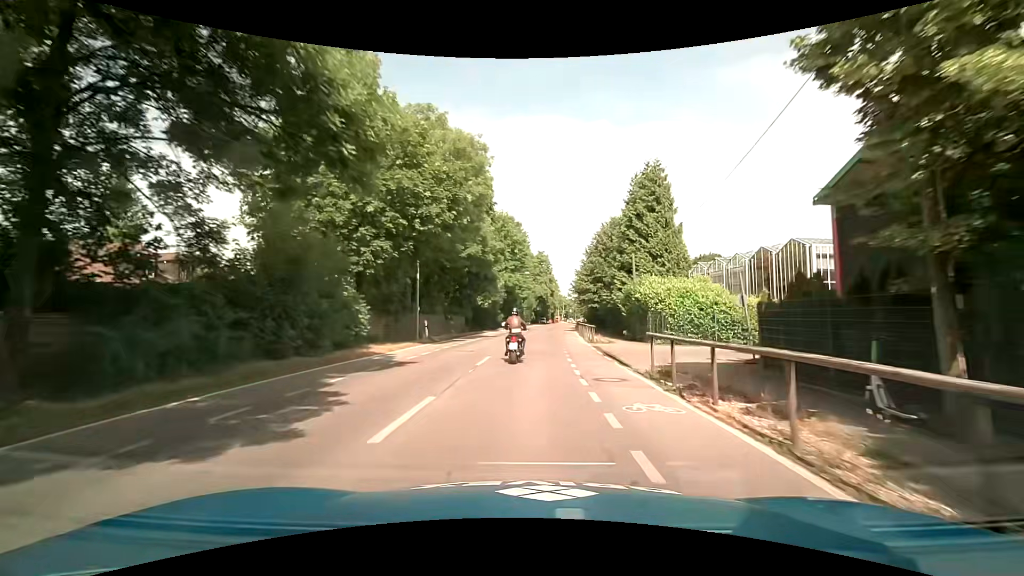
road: tertiary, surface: asphalt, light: Day
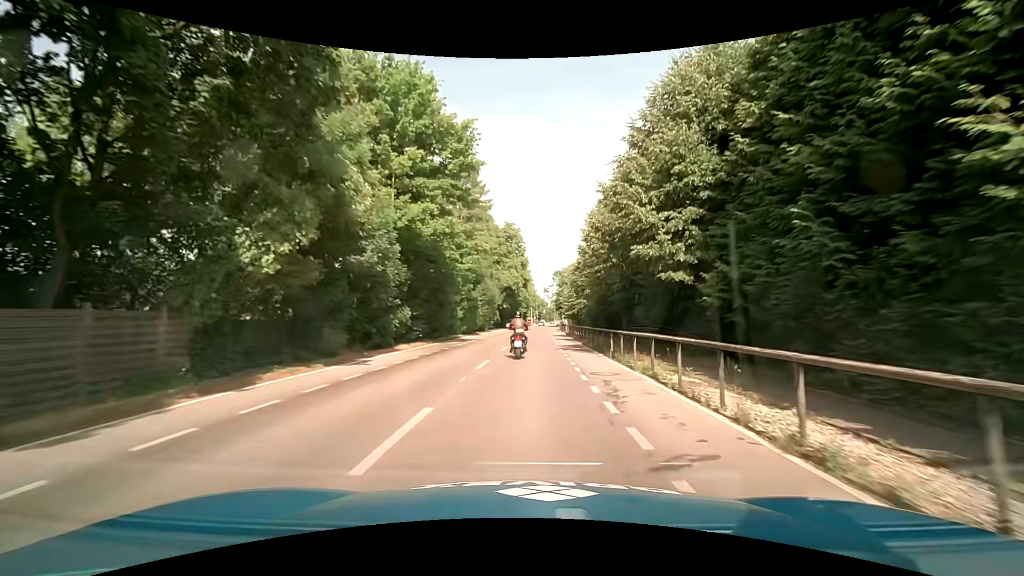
(+1.1, +37.2) m; +3°
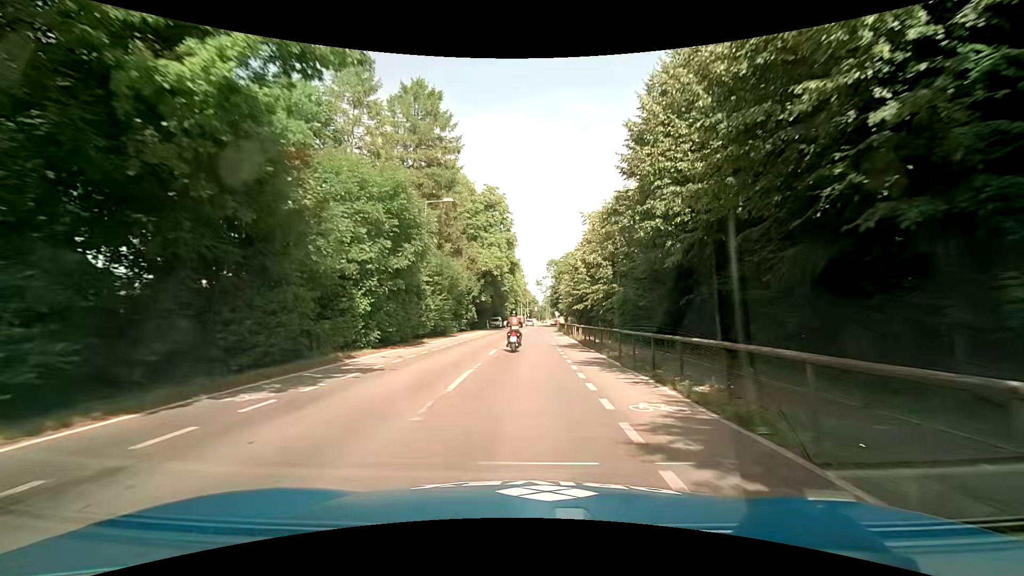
(+0.6, +22.1) m; +2°
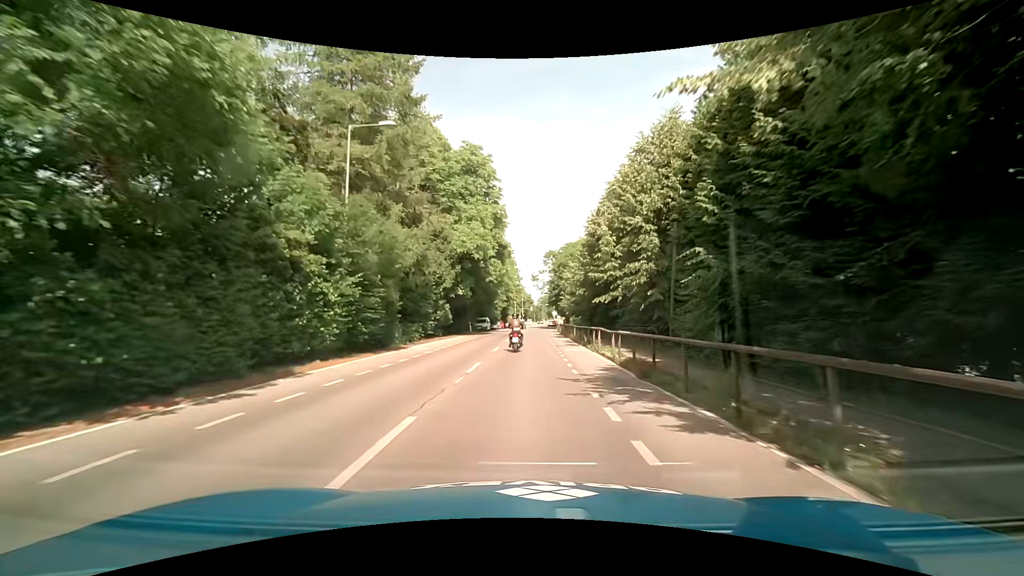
(+0.2, +15.0) m; +1°
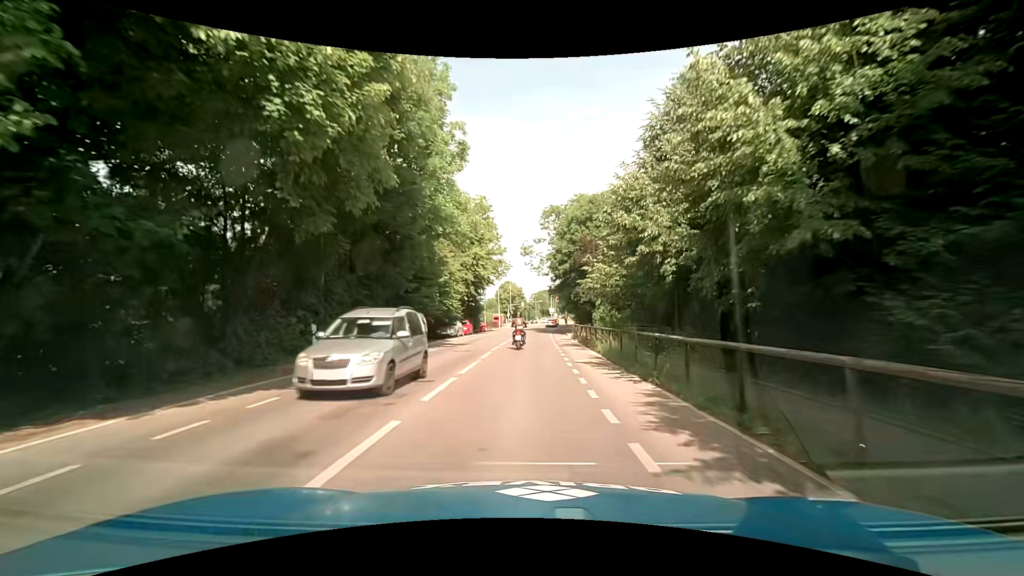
(+0.3, +36.6) m; +1°
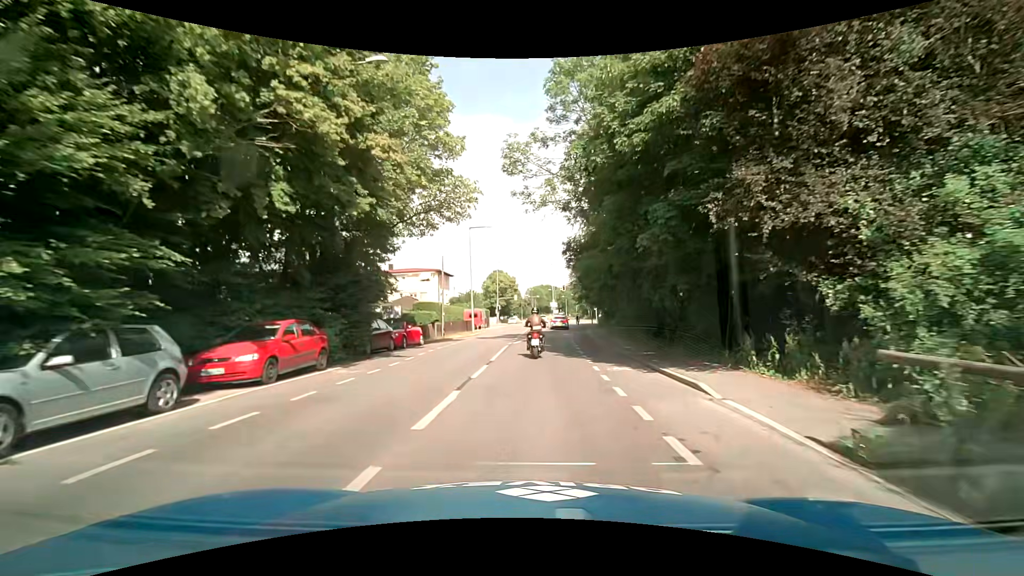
(+0.2, +33.5) m; +1°
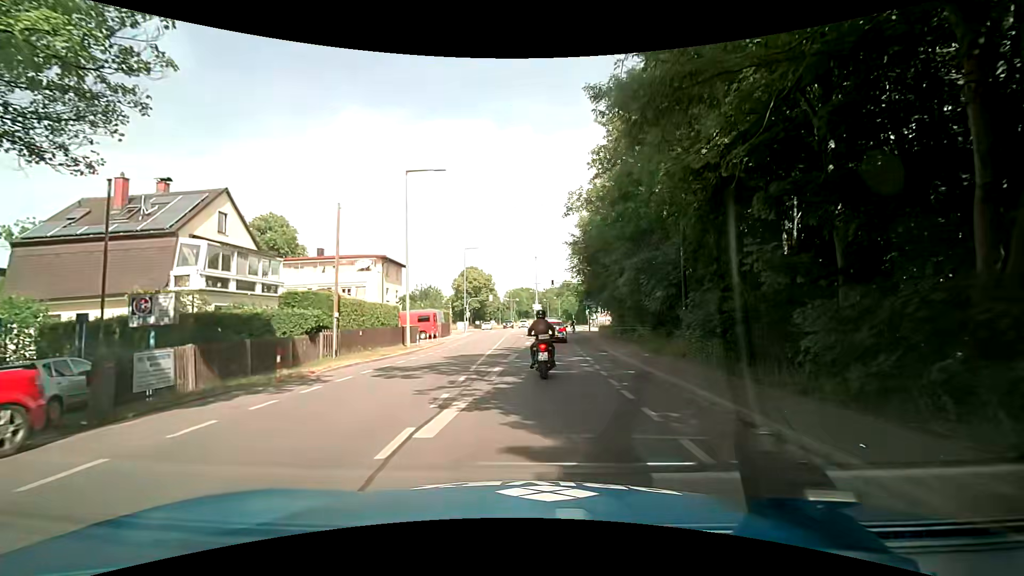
(0.0, +19.3) m; +4°
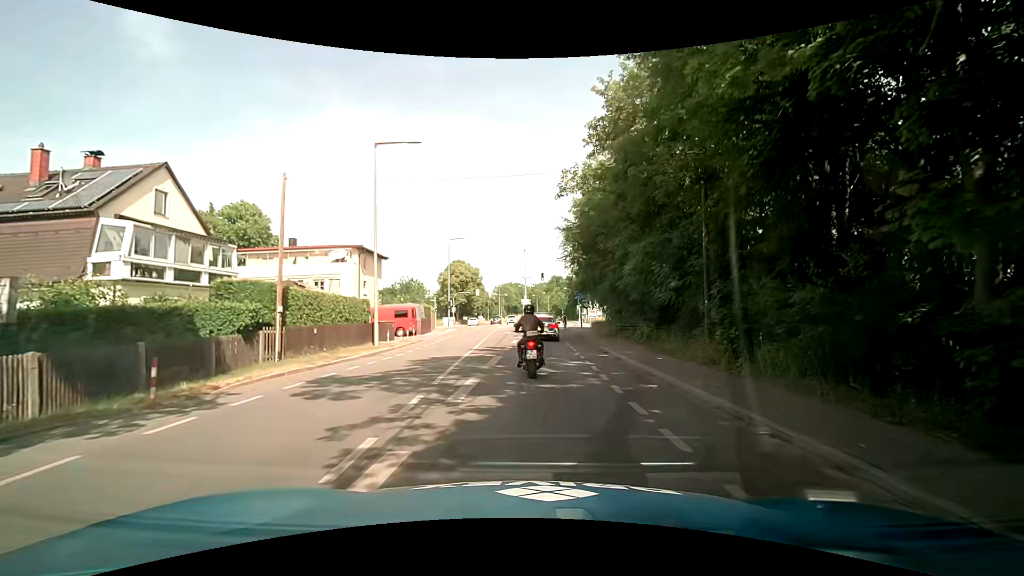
(-0.1, +3.7) m; 0°
